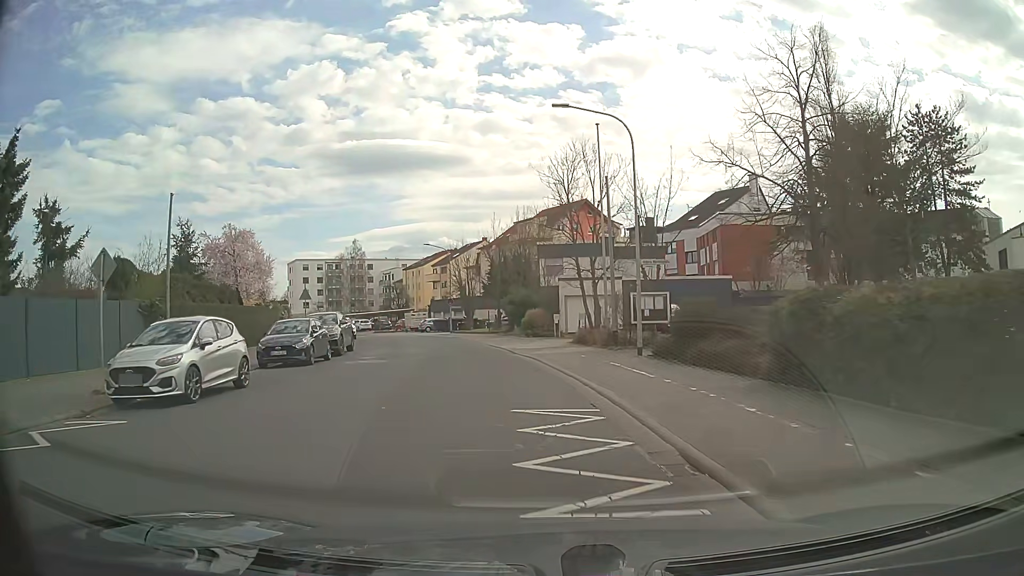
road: tertiary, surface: asphalt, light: Day
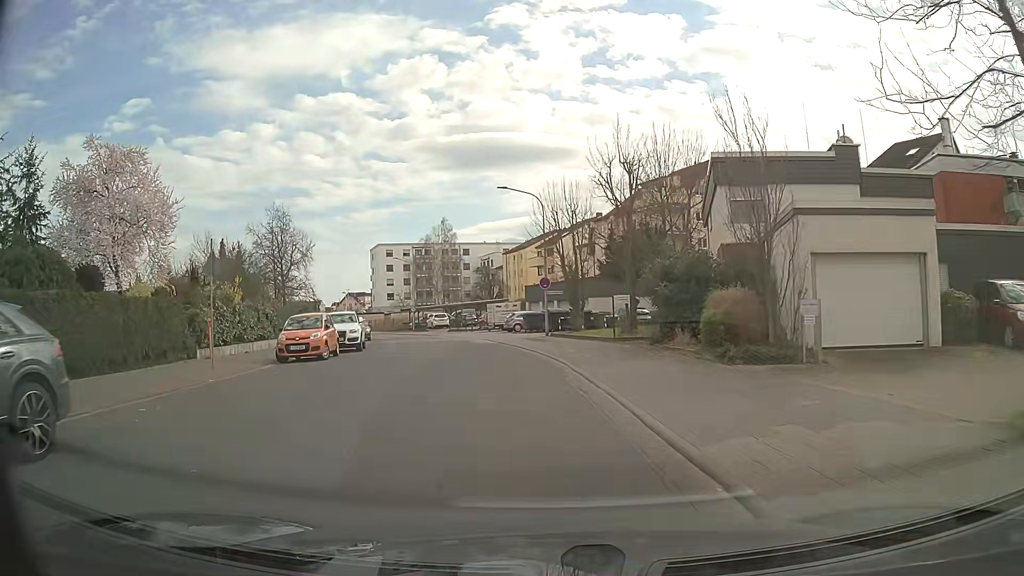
(-1.9, +23.8) m; -10°
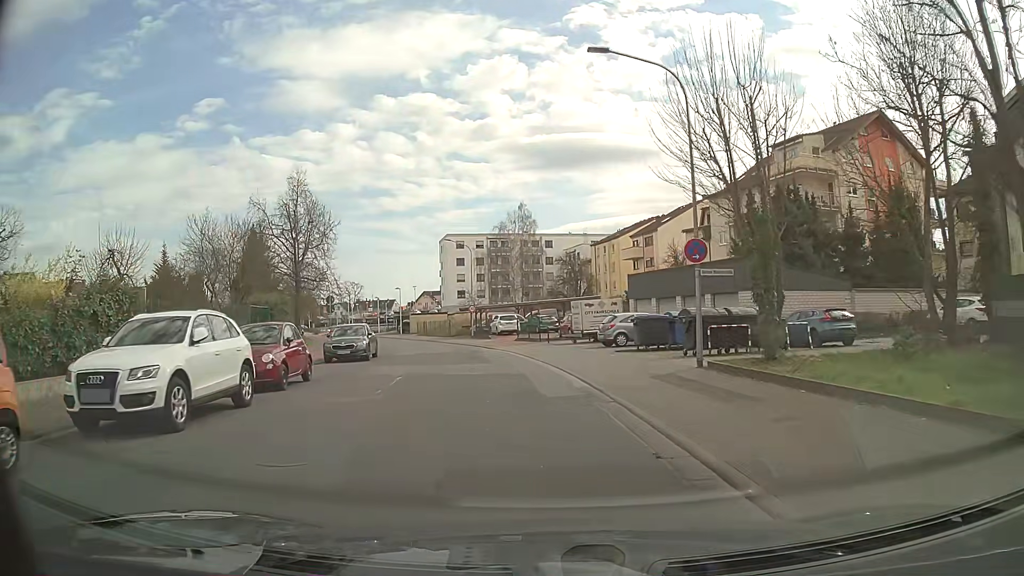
(-1.2, +19.0) m; -7°
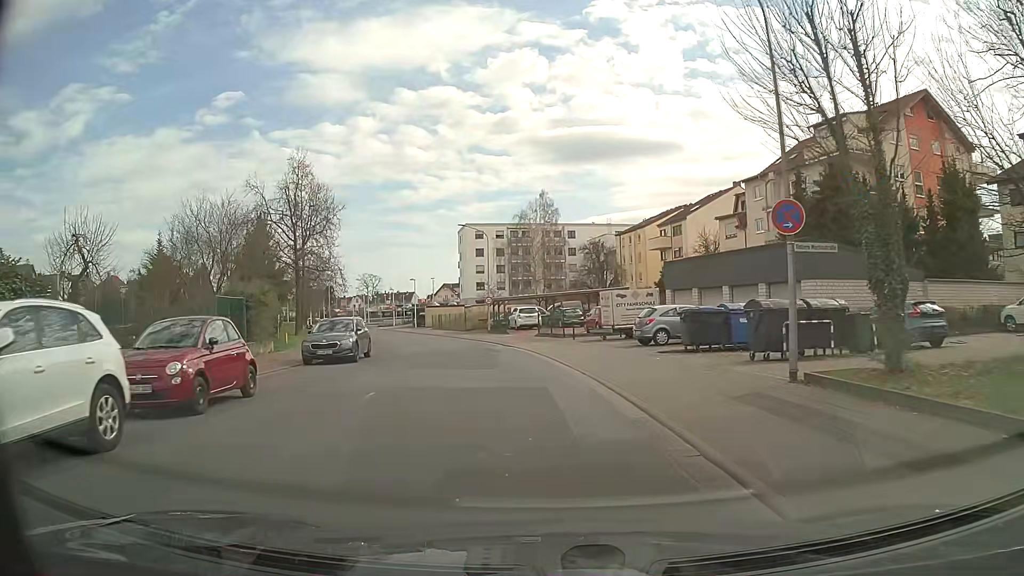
(-0.1, +4.8) m; -2°
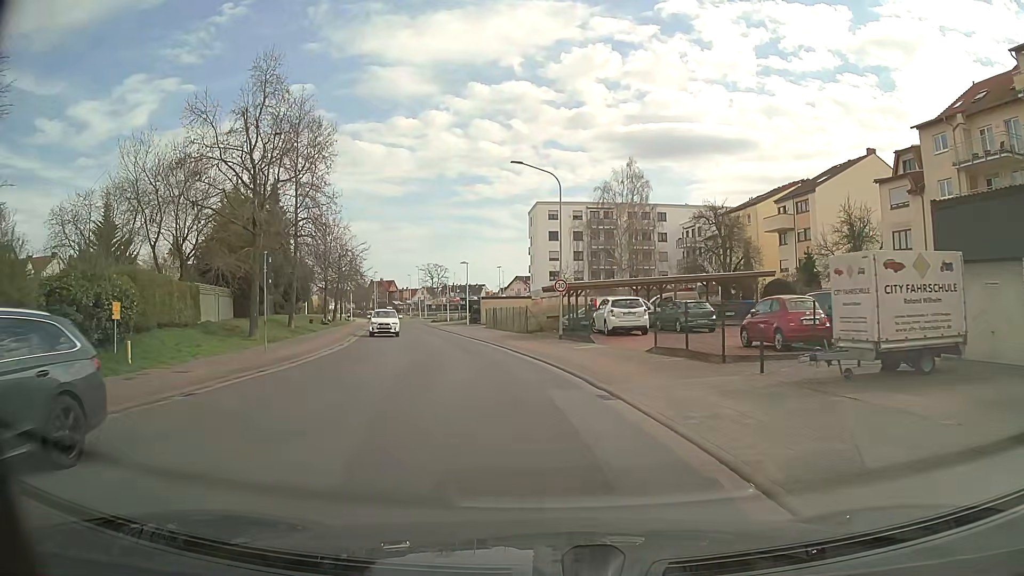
(-1.2, +19.3) m; -7°
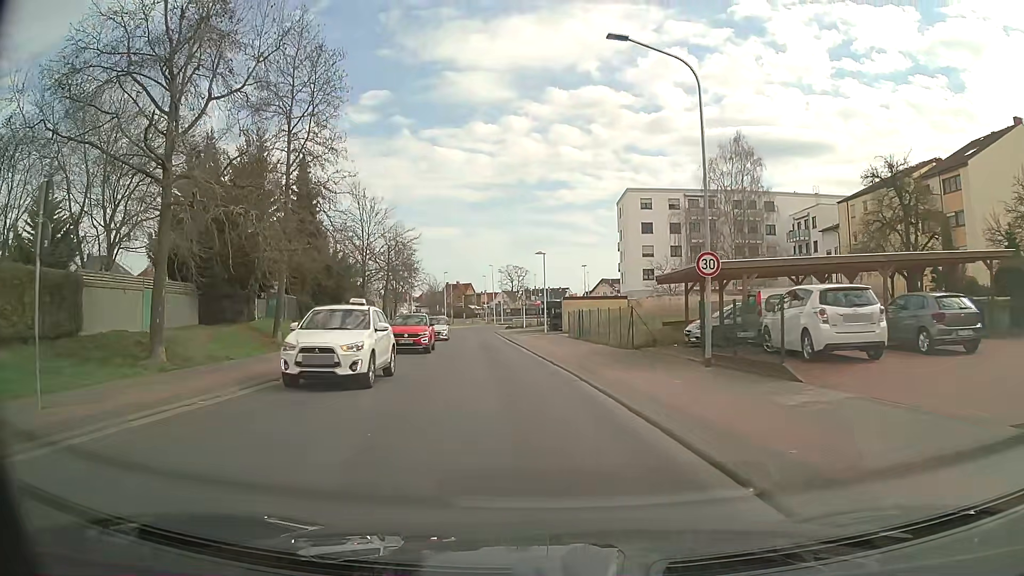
(-0.8, +14.6) m; -7°
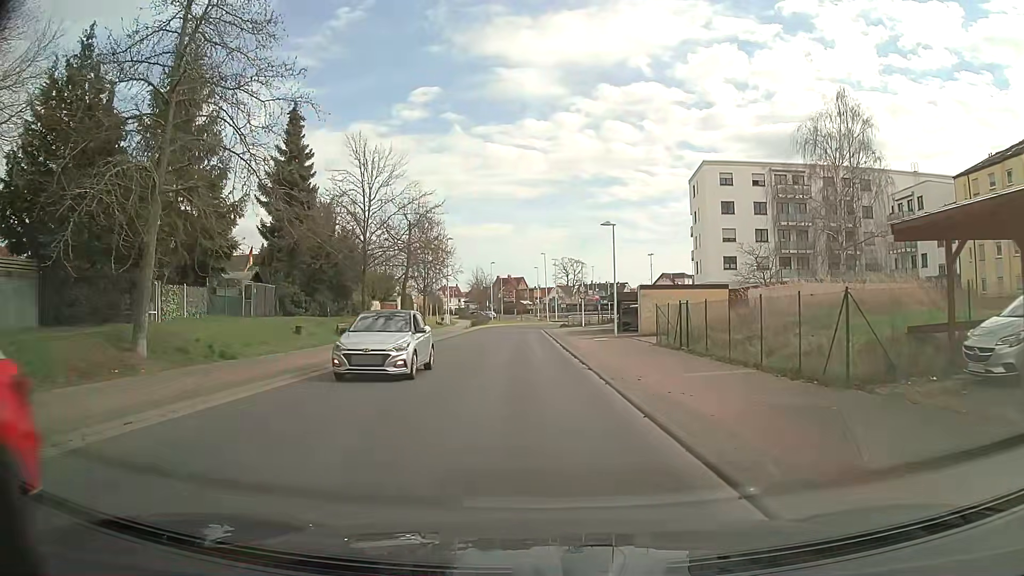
(-0.6, +14.5) m; -4°
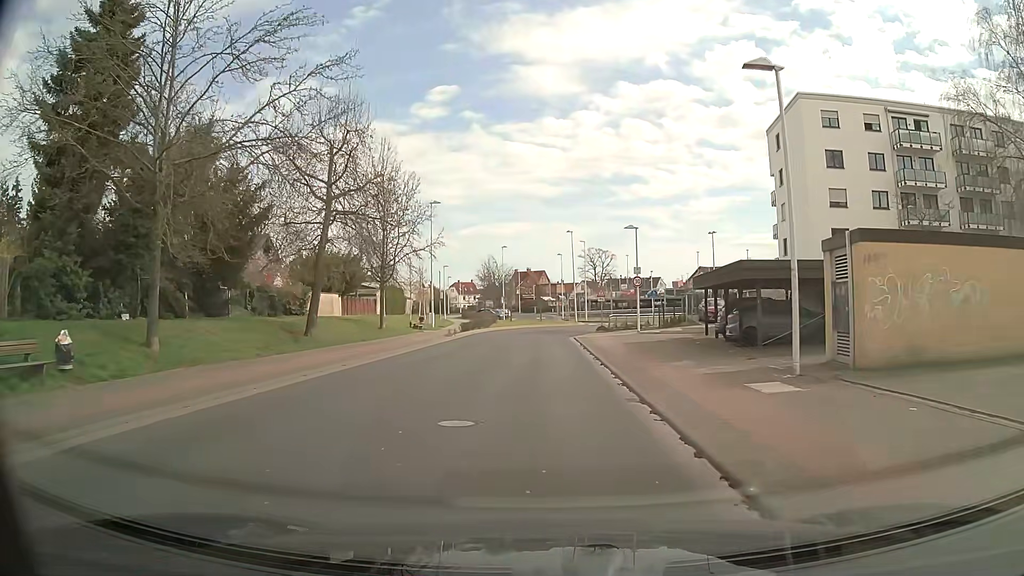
(-0.7, +24.0) m; -2°
(0, +10) (0, +20) (0, +30) (0, +40) (+1, +50) (+4, +59) (+9, +68) (+16, +75) (+24, +81) (+34, +84) m
